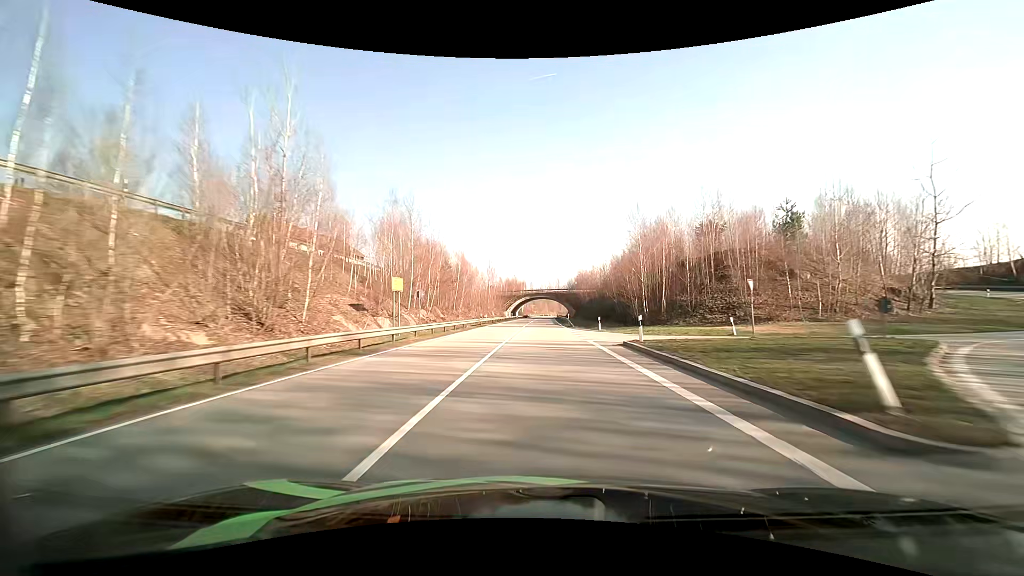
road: primary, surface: asphalt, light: Day
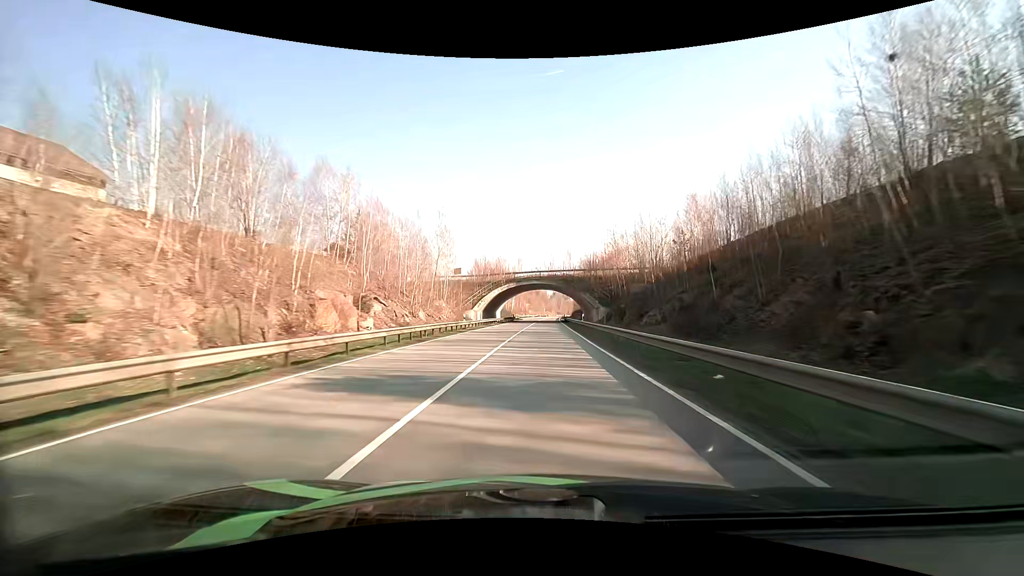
(+0.3, +61.5) m; 0°
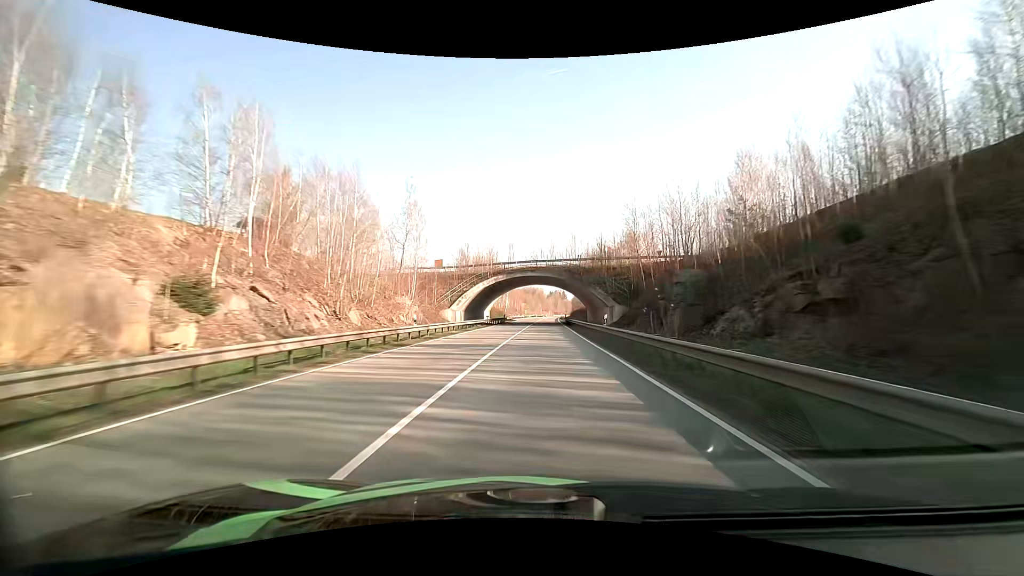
(0.0, +15.5) m; +1°
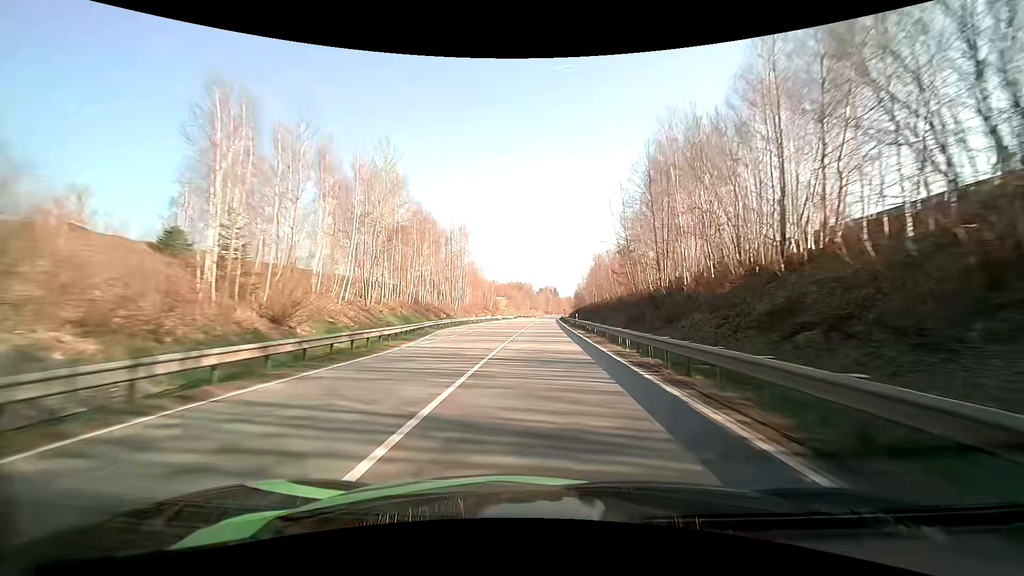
(+0.9, +78.0) m; +2°
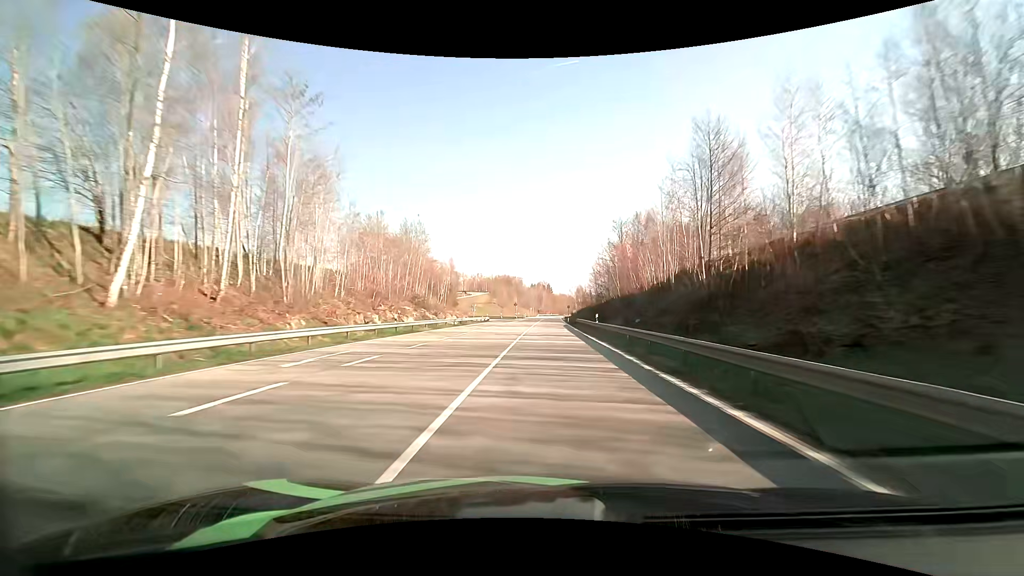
(-0.6, +63.6) m; 0°
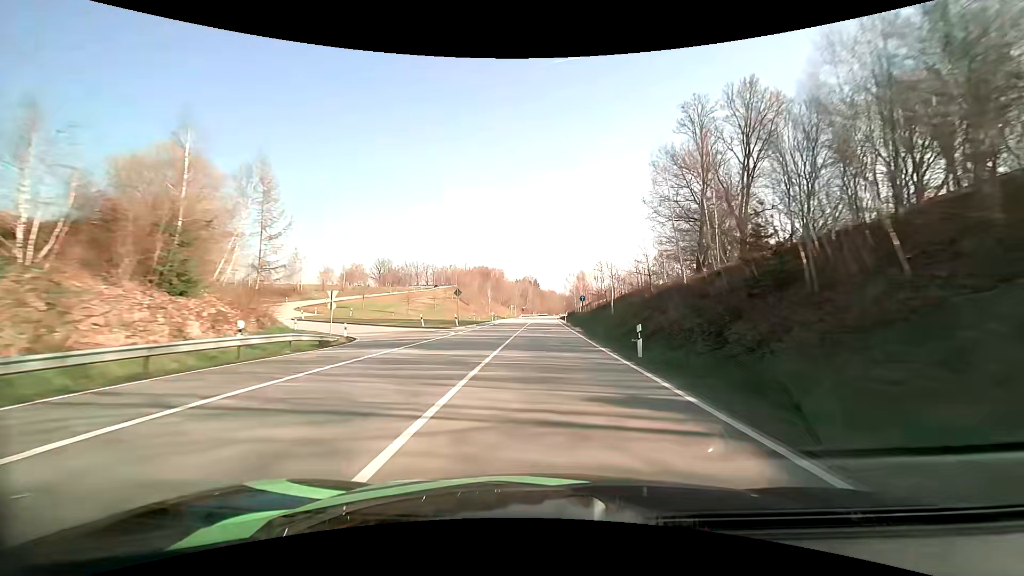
(+1.0, +64.2) m; +2°
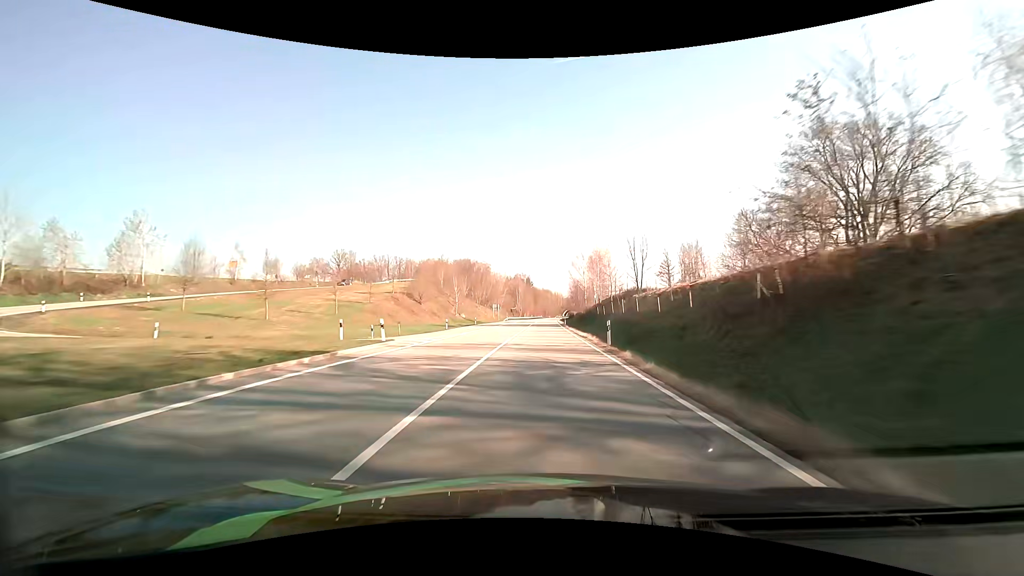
(+0.3, +48.1) m; +1°
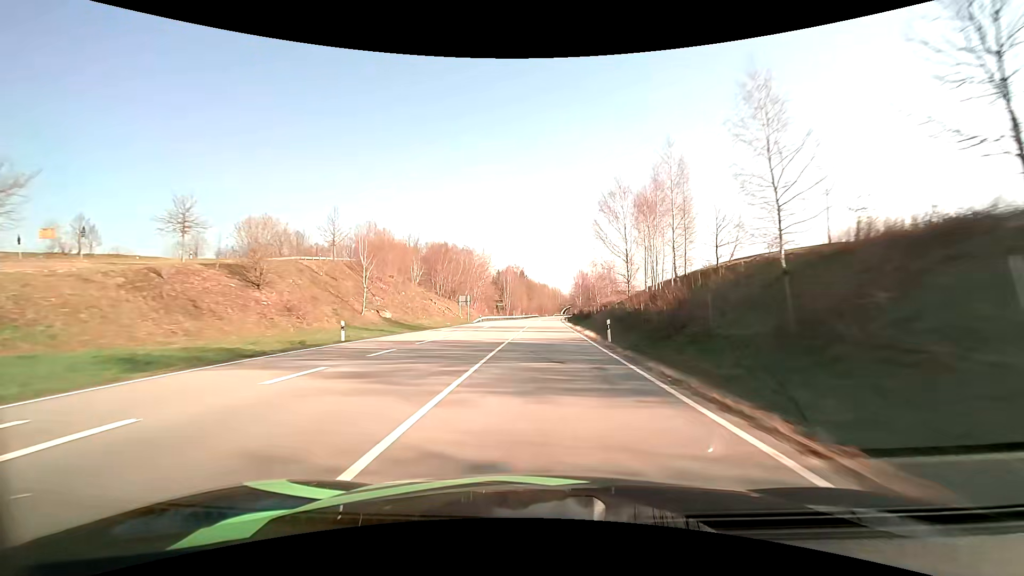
(+0.2, +48.2) m; 0°
(0, +10) (0, +20) (0, +30) (0, +40) (0, +50) (+1, +60) (+1, +70) (+1, +80) (+1, +90) (+2, +100) m
